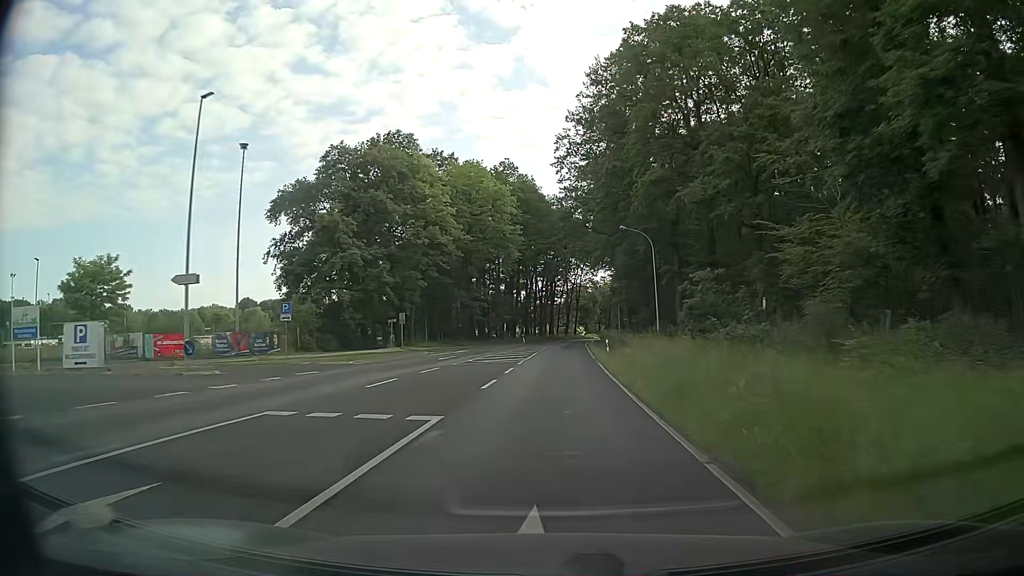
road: secondary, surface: asphalt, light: Day
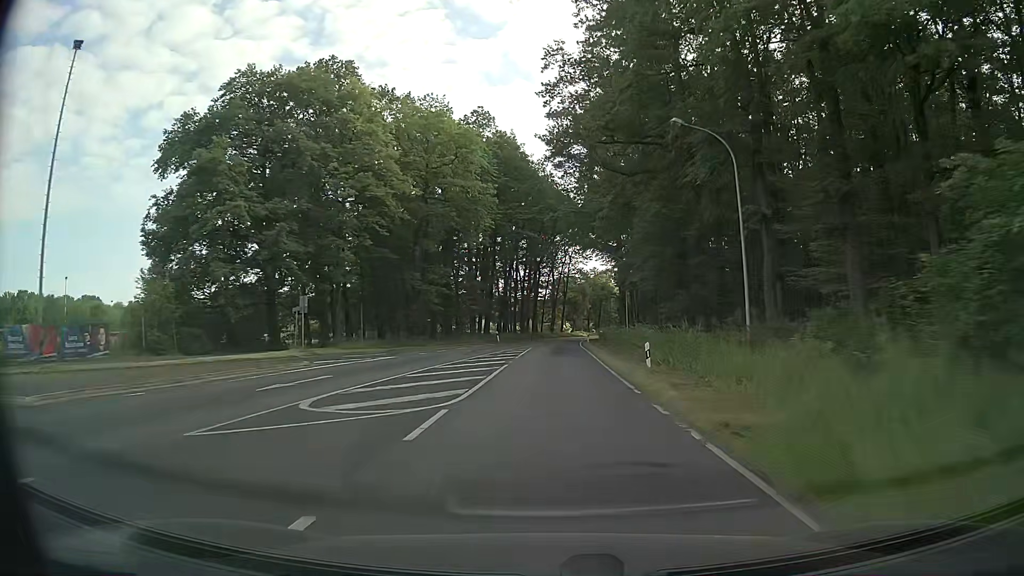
(+0.1, +21.6) m; +1°
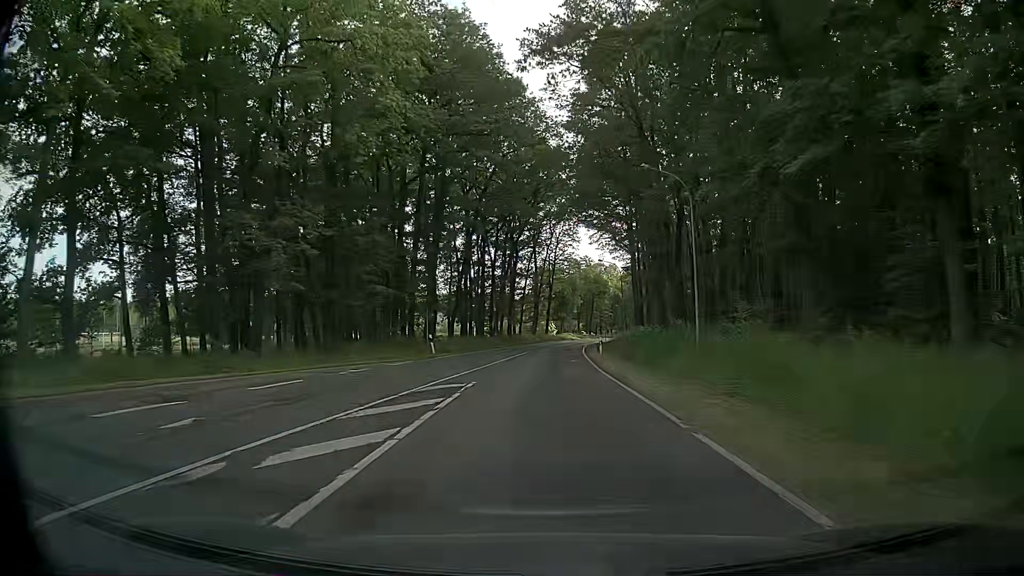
(+0.5, +32.4) m; +1°
(0, +10) (0, +20) (0, +30) (+1, +40) (+1, +50) (+2, +60) (+3, +70) (+4, +80) (+6, +90) (+7, +100) m
